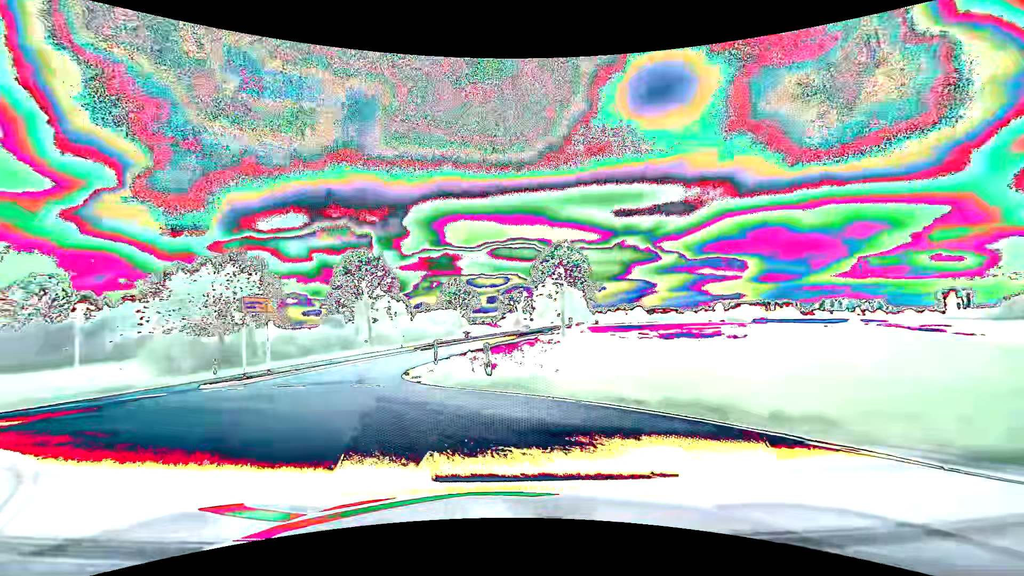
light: Day
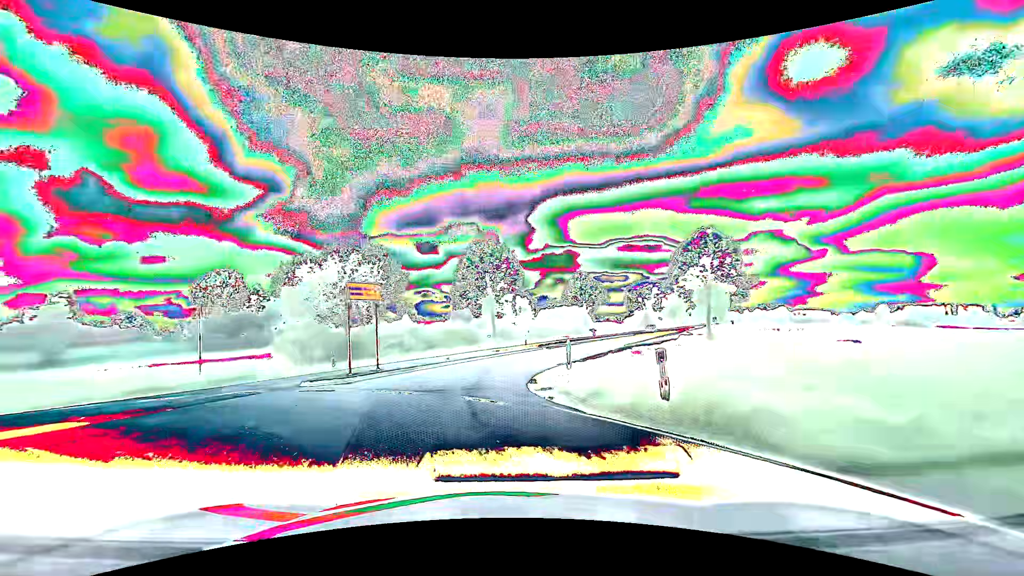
(-0.6, +4.8) m; -15°
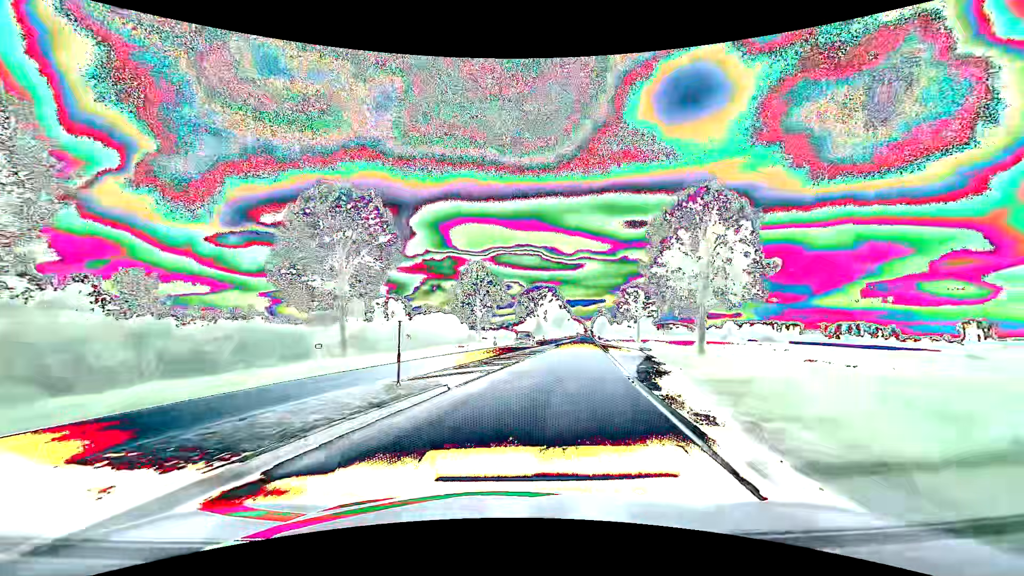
(0.0, +22.5) m; +13°
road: primary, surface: asphalt
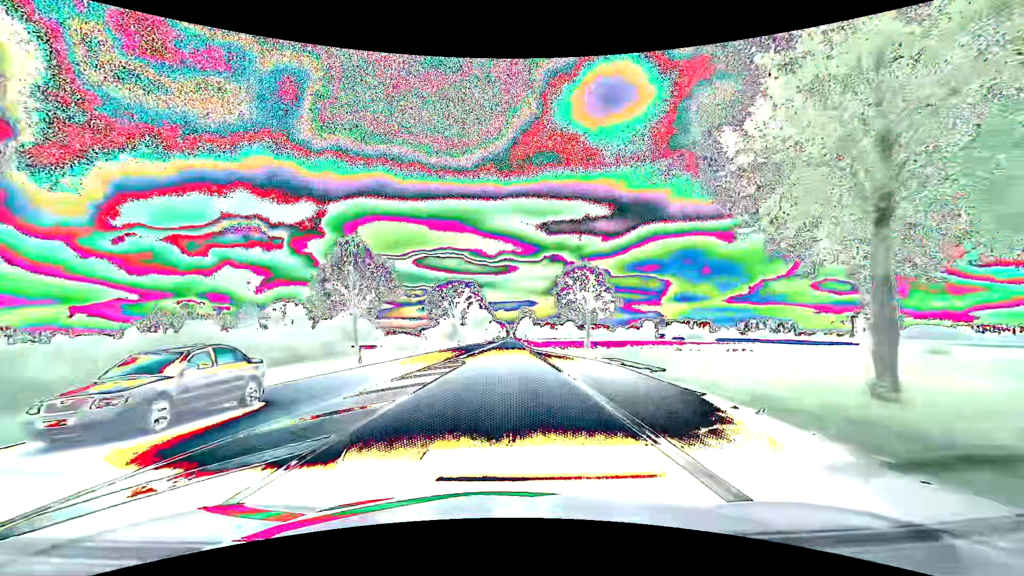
(+2.7, +22.0) m; +9°
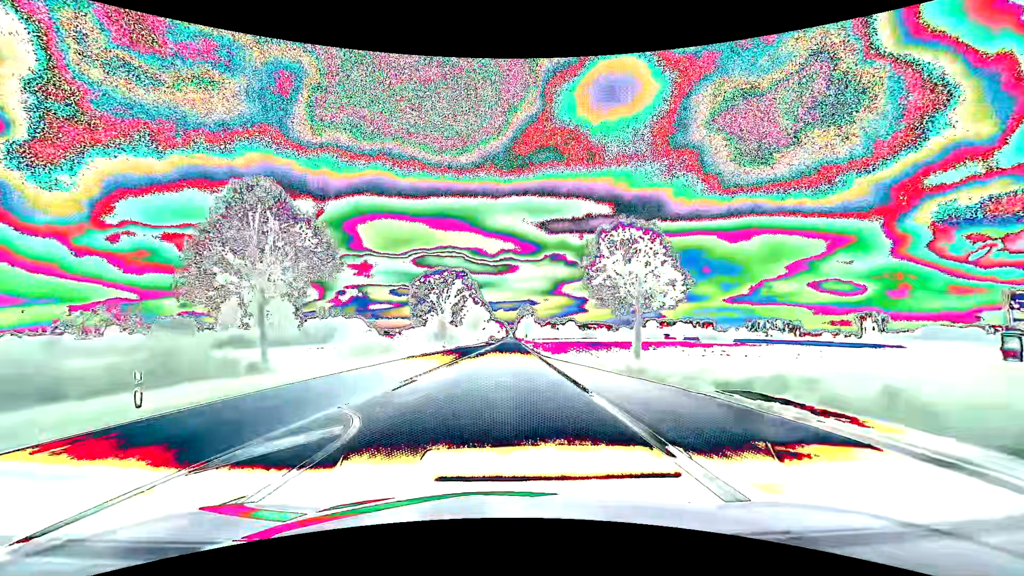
(0.0, +18.4) m; 0°
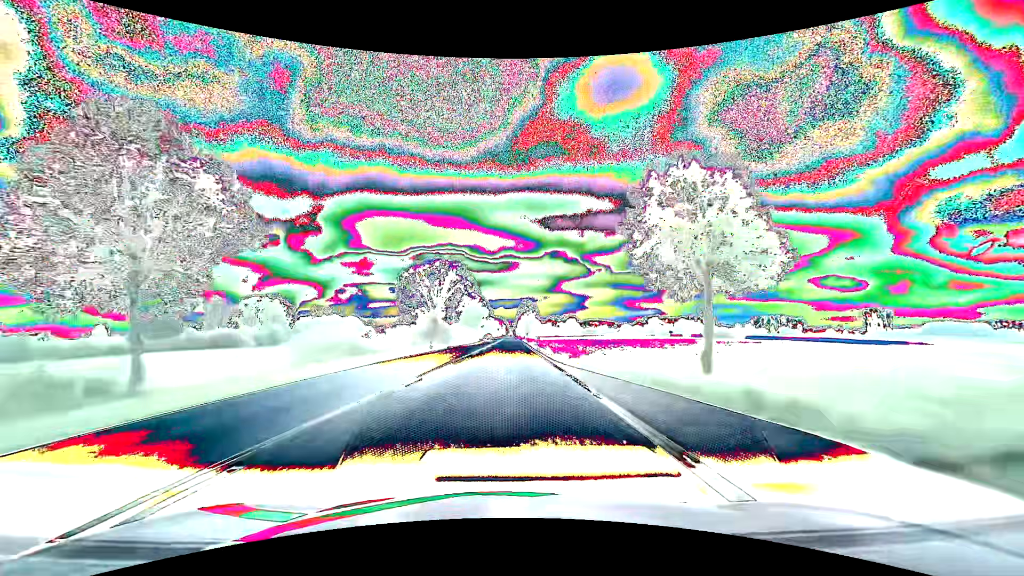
(+0.1, +10.2) m; +1°
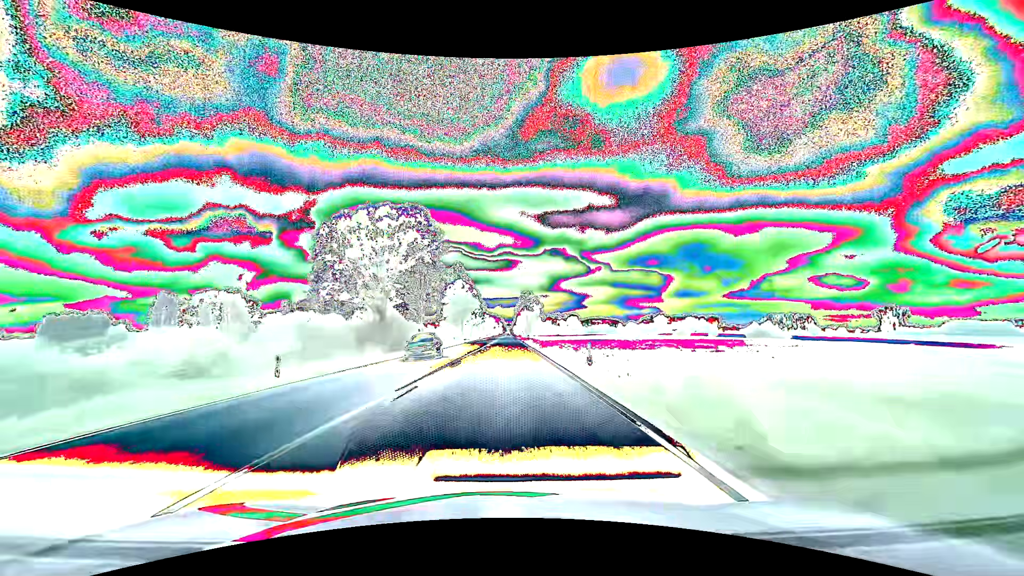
(0.0, +34.0) m; 0°
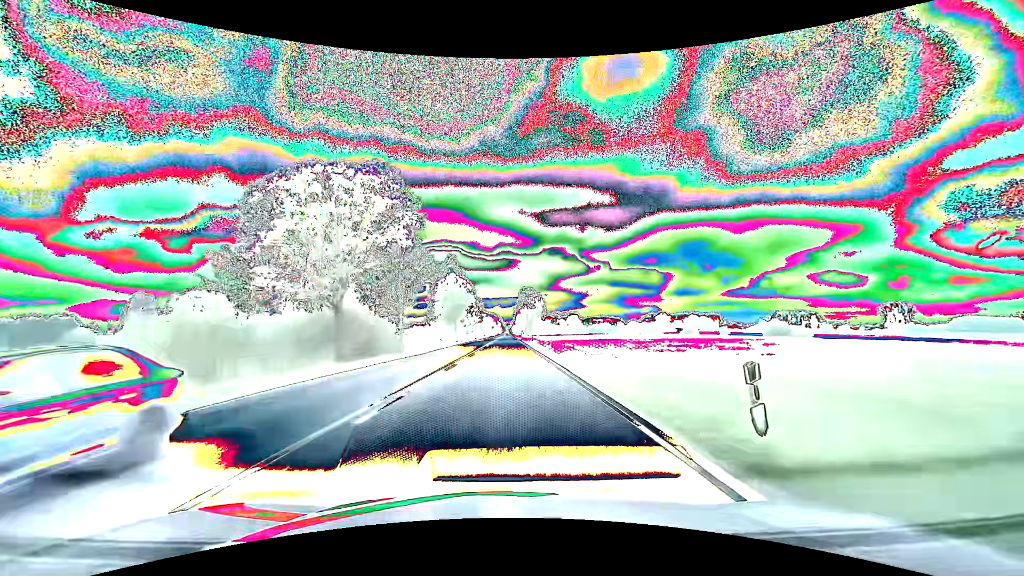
(0.0, +12.3) m; 0°
(0, +10) (0, +20) (0, +30) (0, +40) (0, +50) (0, +60) (0, +70) (0, +80) (0, +90) (0, +100) m
